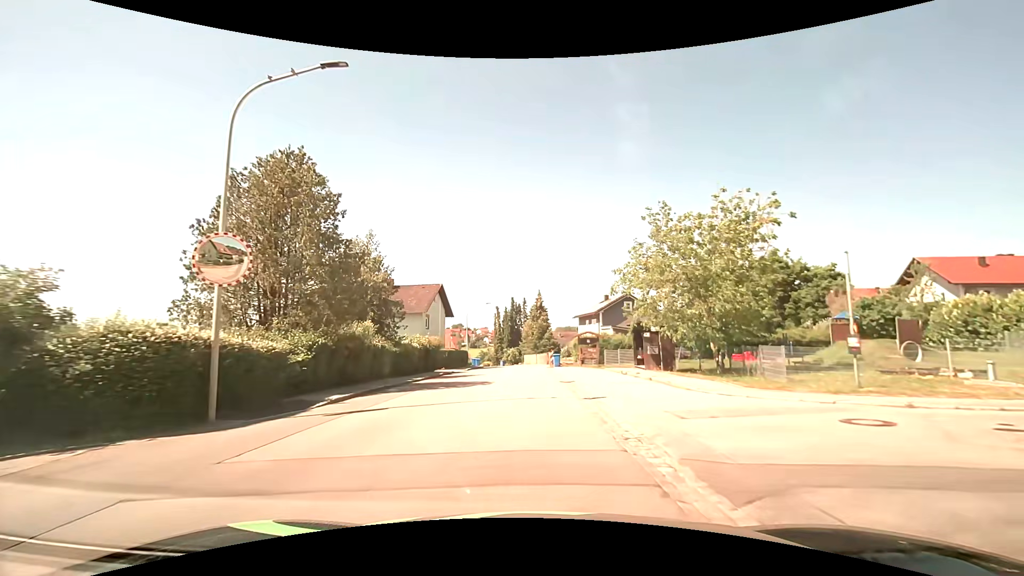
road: tertiary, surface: asphalt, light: Day
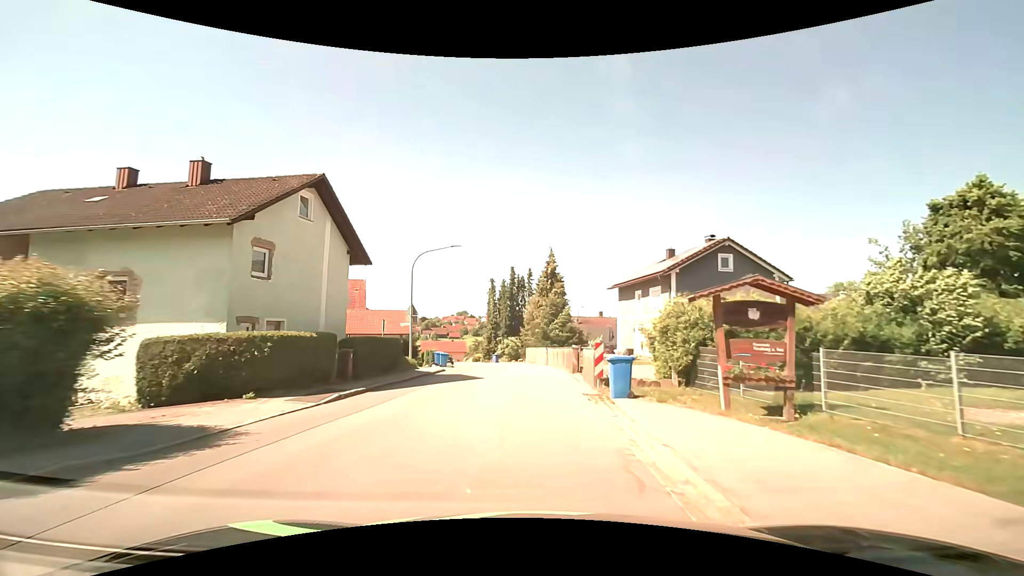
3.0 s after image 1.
(+0.1, +29.0) m; 0°
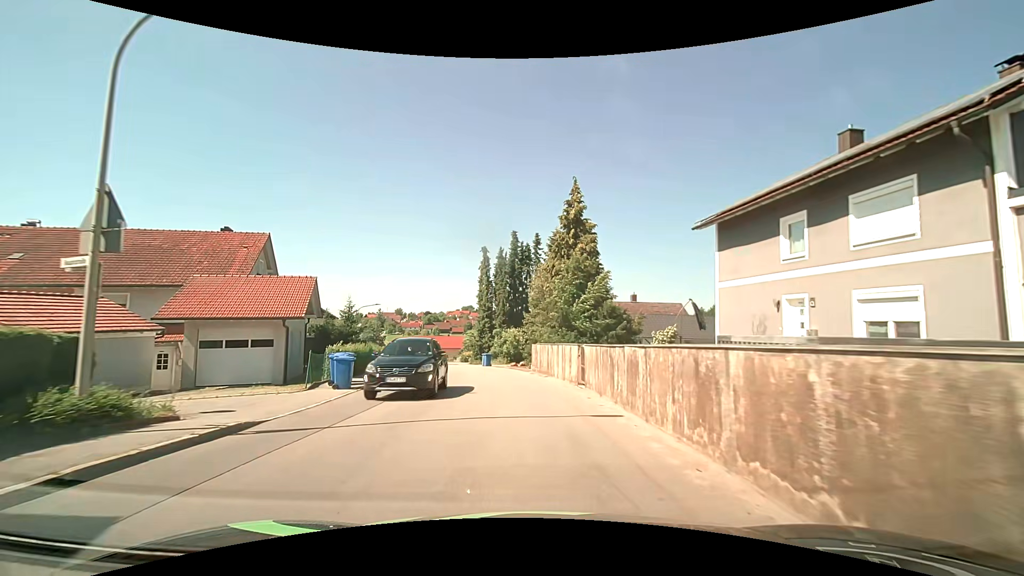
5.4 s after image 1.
(-0.3, +21.6) m; -1°
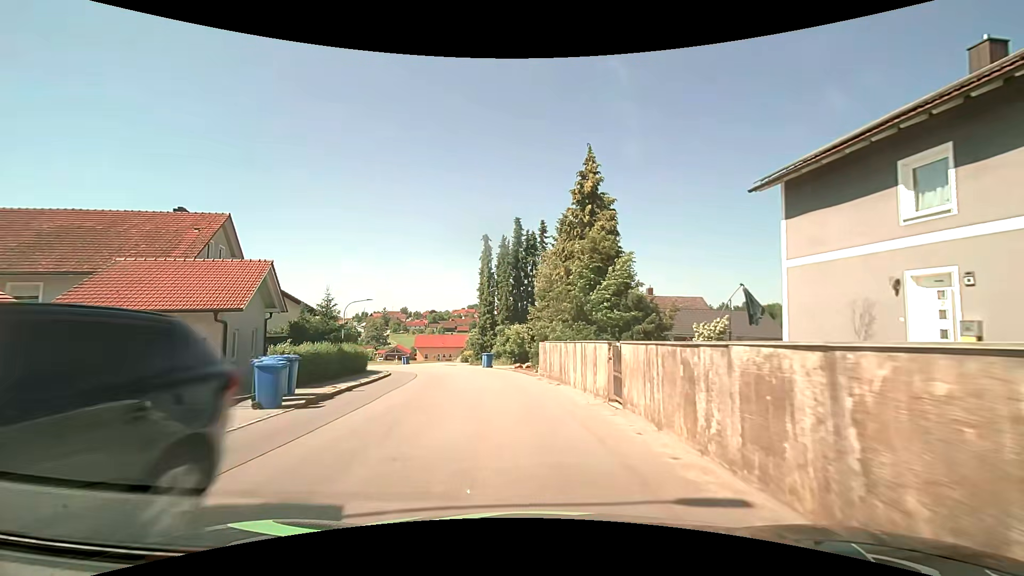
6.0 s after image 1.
(0.0, +5.2) m; 0°
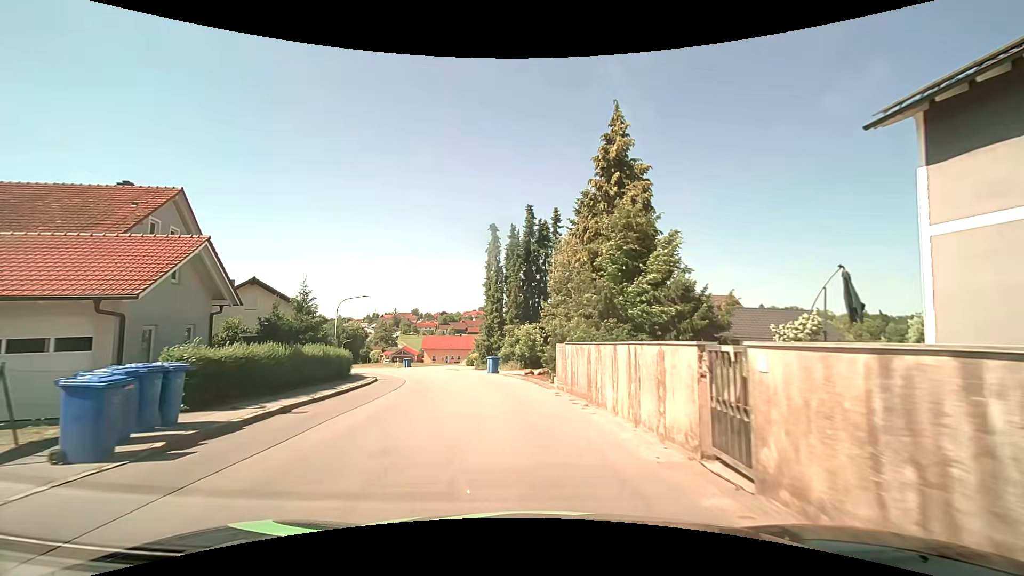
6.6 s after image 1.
(-0.1, +5.2) m; -2°
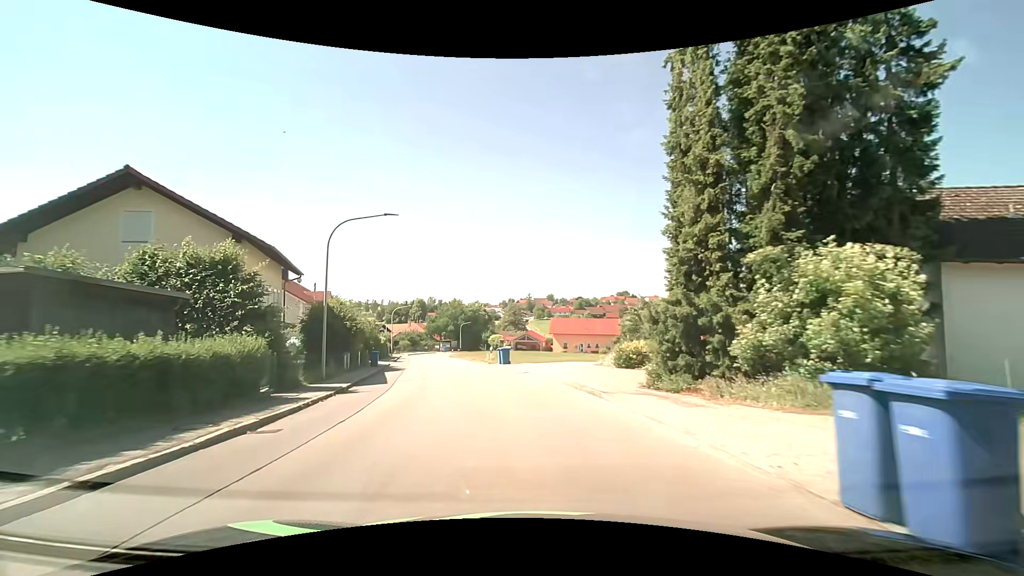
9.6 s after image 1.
(-3.3, +28.2) m; -15°
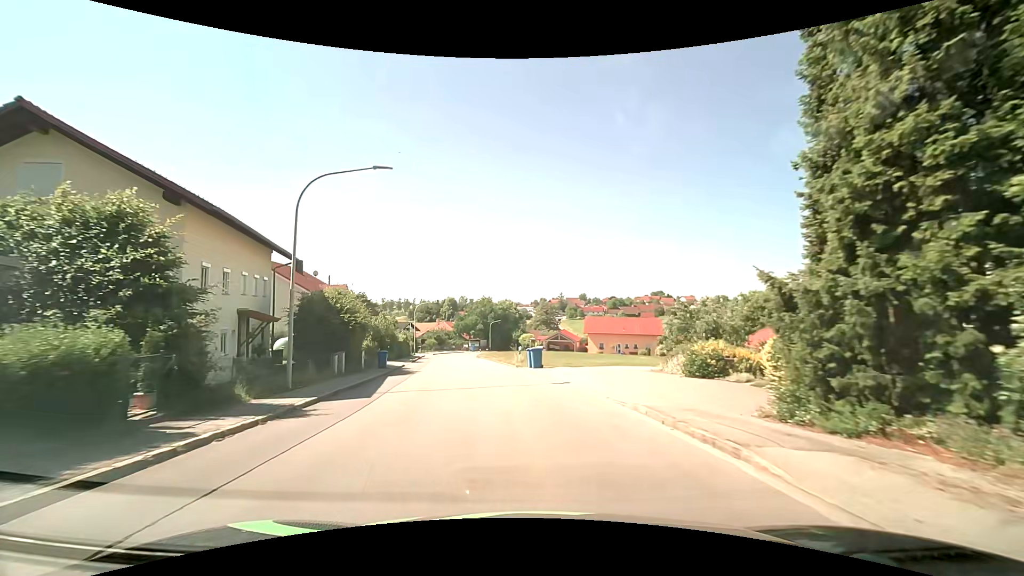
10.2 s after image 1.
(-0.2, +6.1) m; -3°
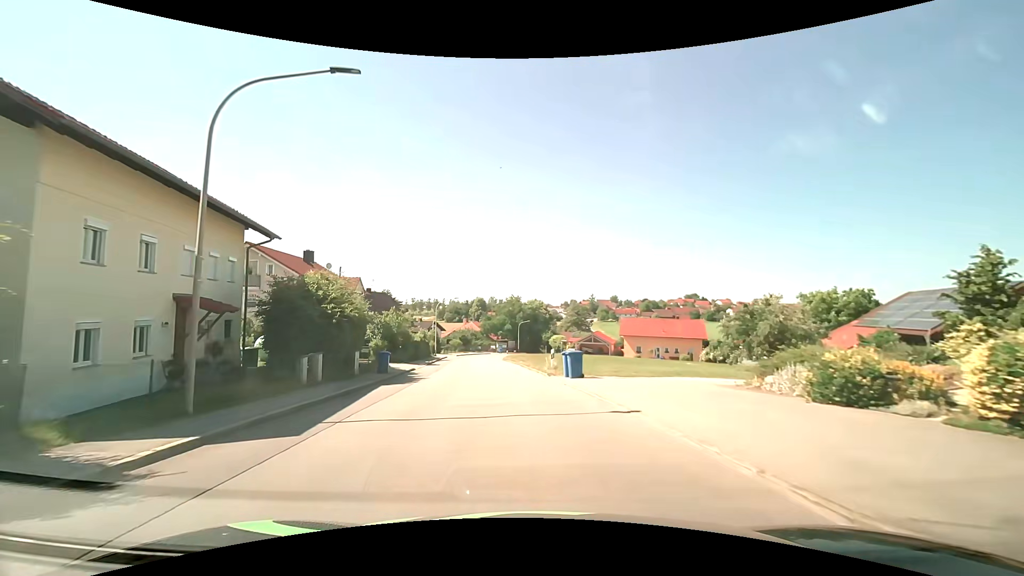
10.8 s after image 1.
(-0.2, +6.2) m; -4°
(0, +10) (-1, +20) (-2, +30) (-4, +40) (-5, +50) (-5, +60) (-5, +70) (-5, +80) (-3, +90) (-1, +99) m
